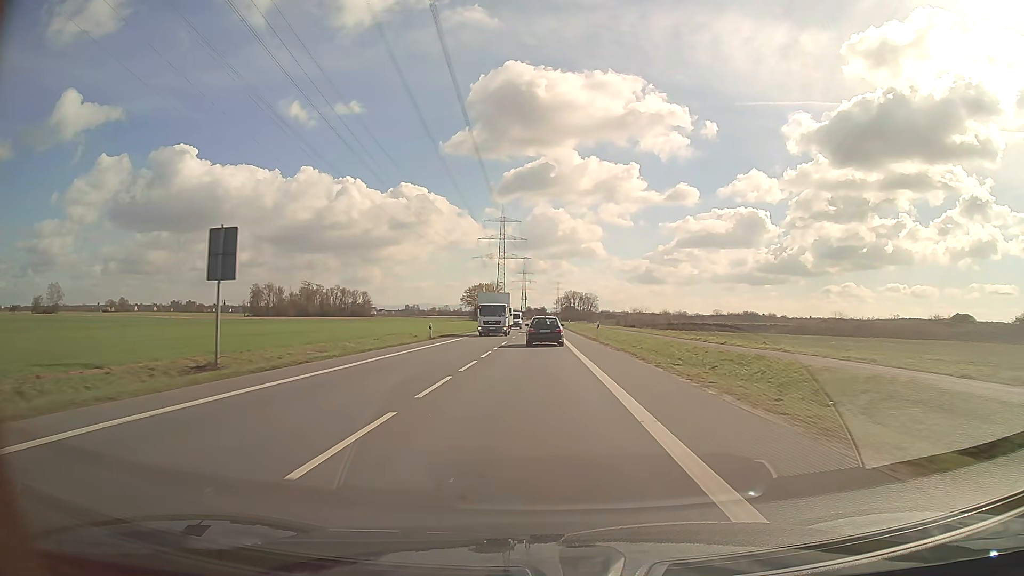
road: secondary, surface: asphalt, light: Day
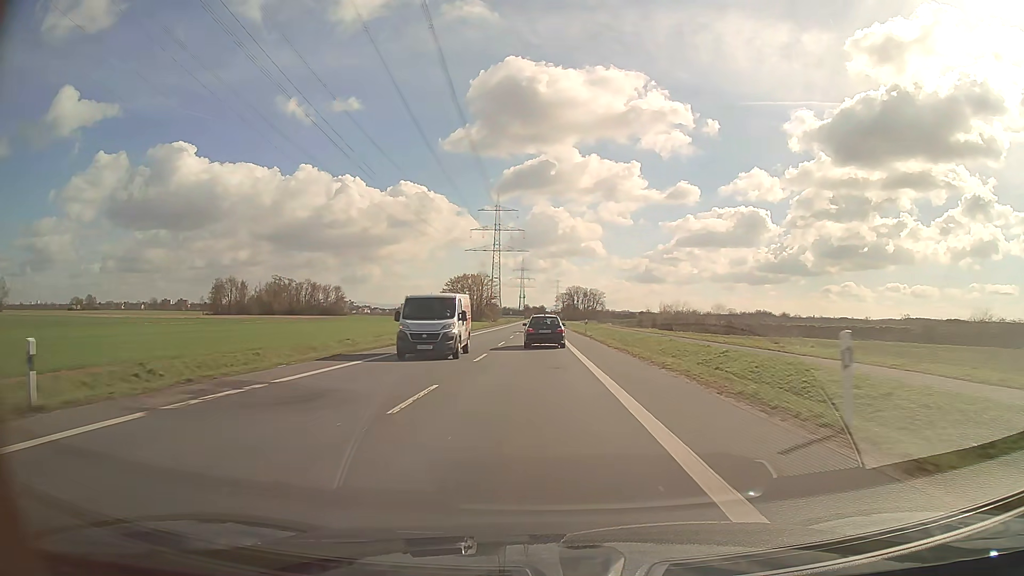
(+0.1, +38.4) m; 0°
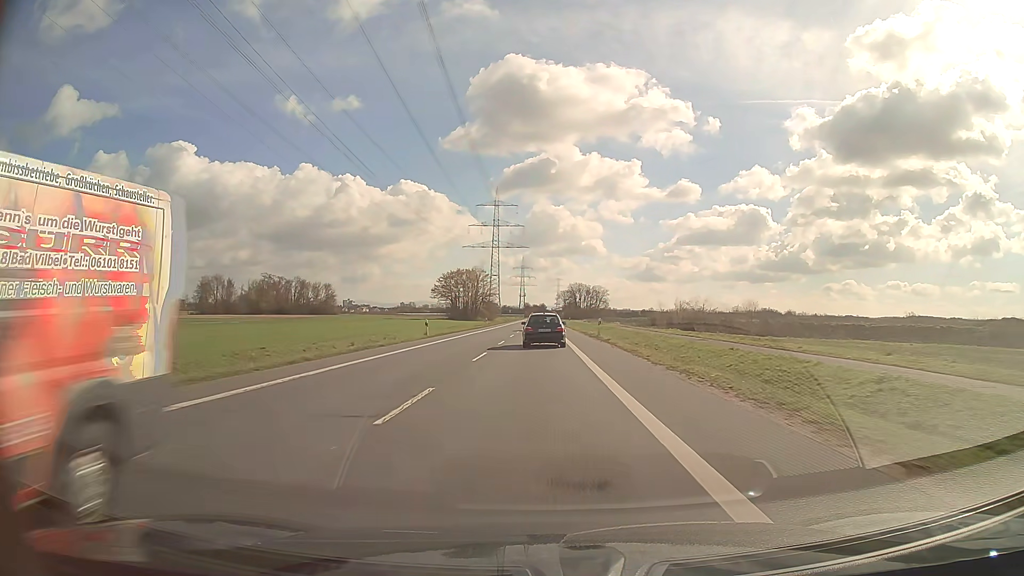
(0.0, +12.7) m; 0°
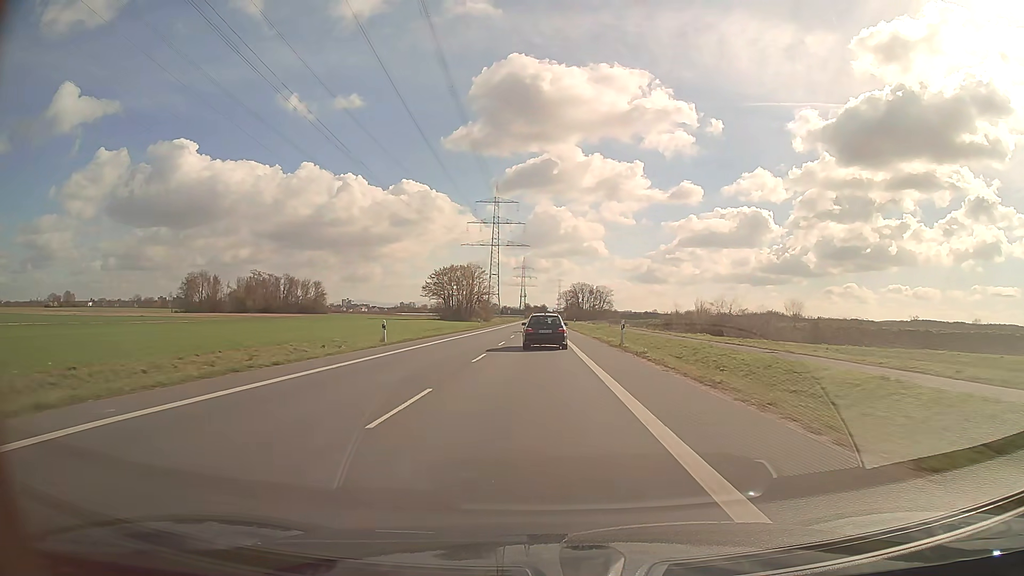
(0.0, +12.6) m; 0°
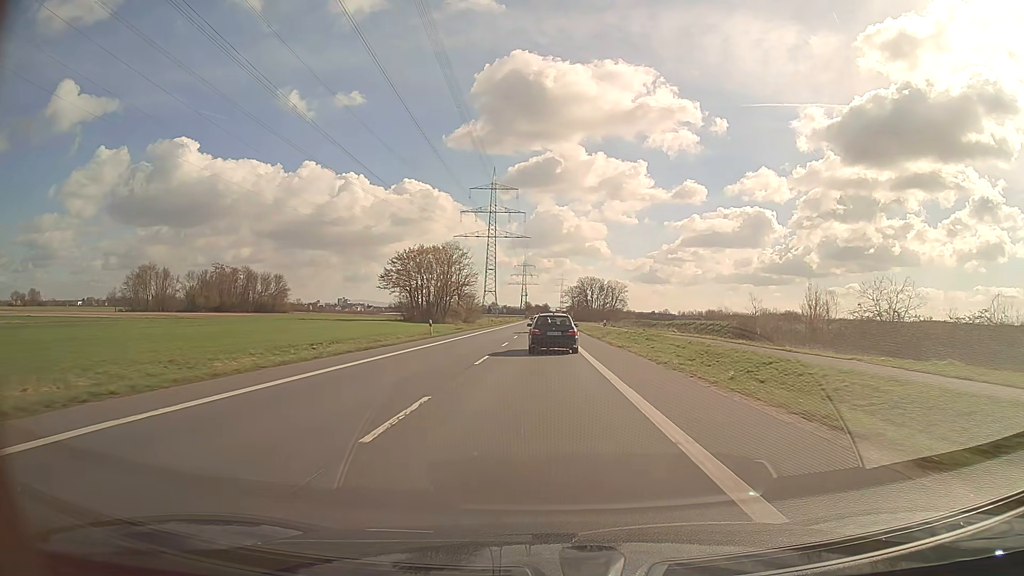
(0.0, +37.0) m; 0°
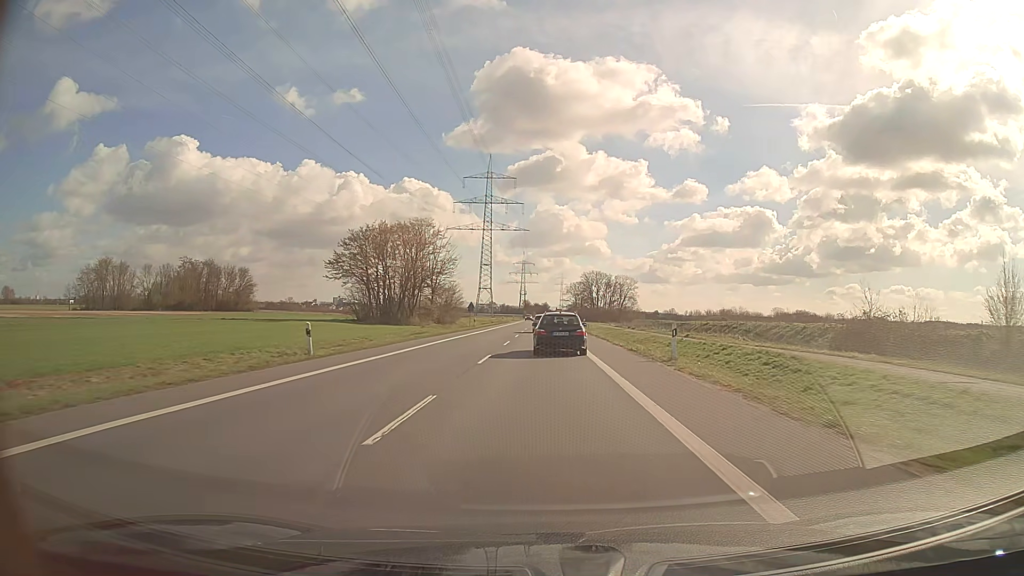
(0.0, +24.2) m; 0°
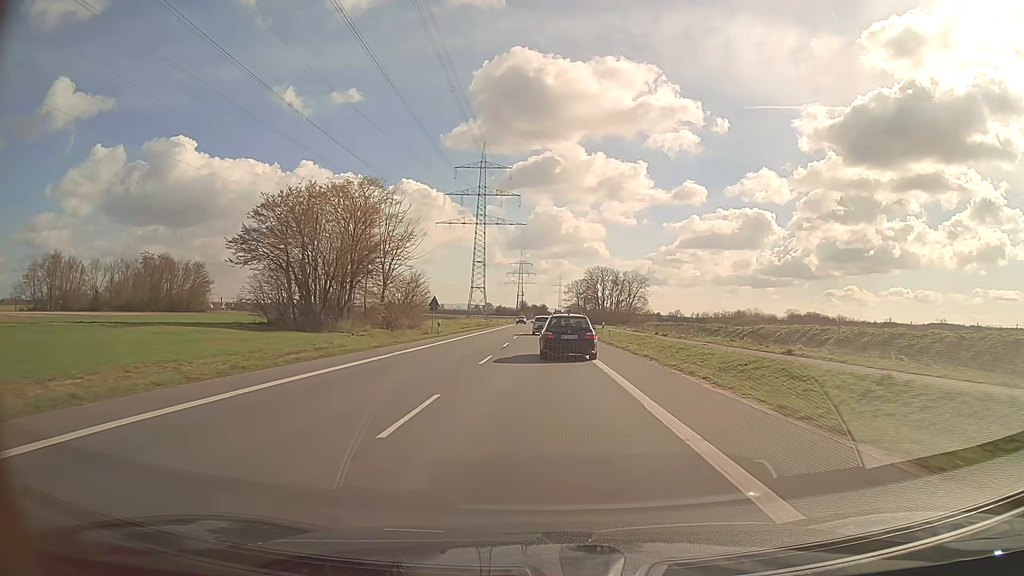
(+0.1, +23.8) m; 0°
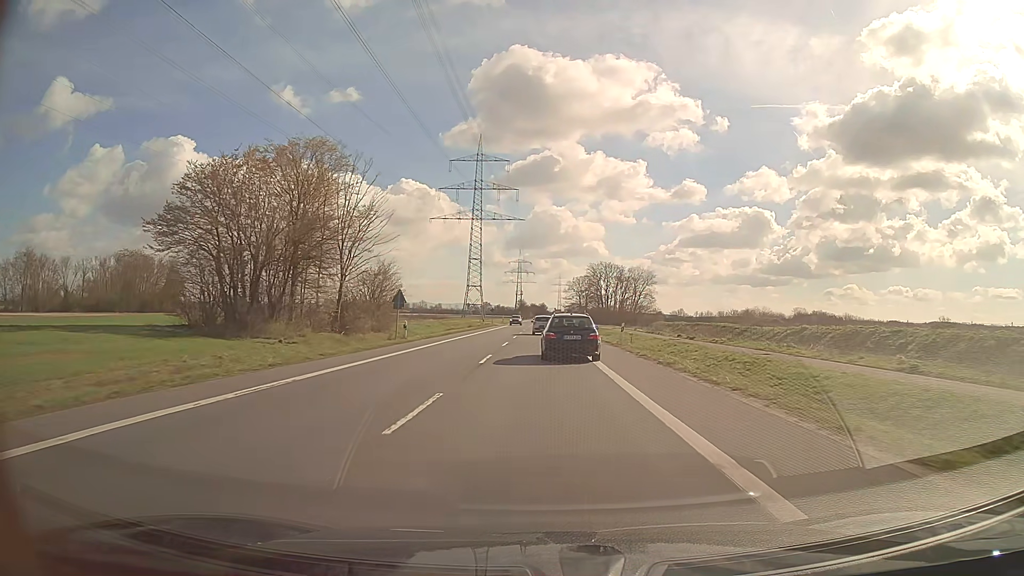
(0.0, +11.7) m; 0°
(0, +10) (0, +20) (0, +30) (0, +40) (0, +50) (0, +60) (0, +70) (0, +80) (0, +90) (0, +100) m
